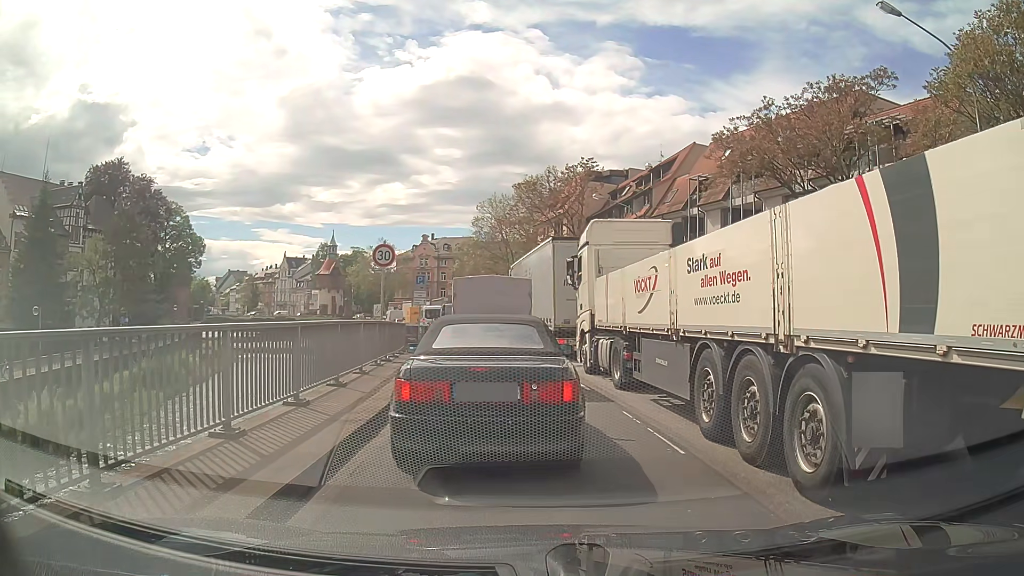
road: primary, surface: asphalt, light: Day
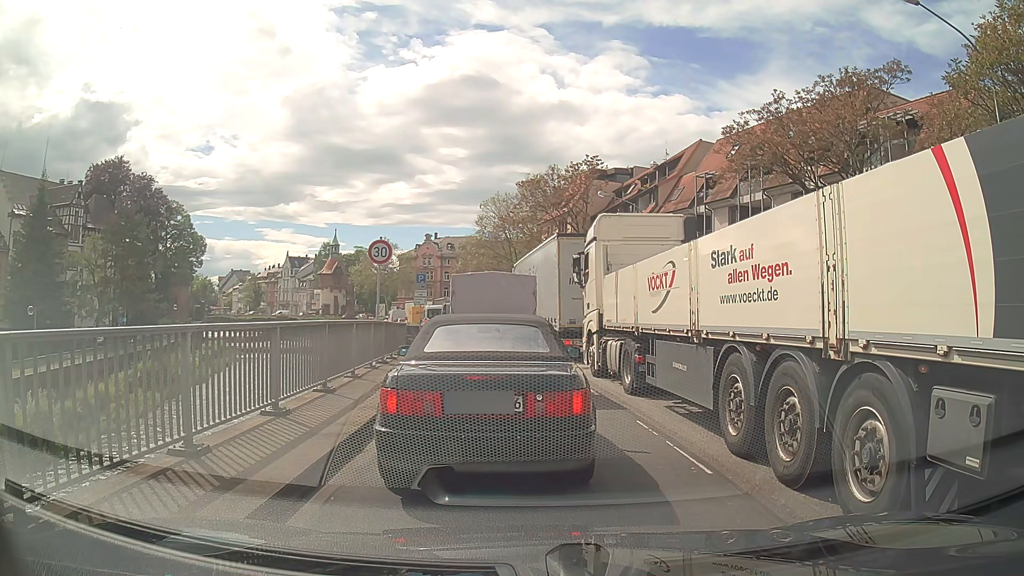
(0.0, +0.9) m; 0°
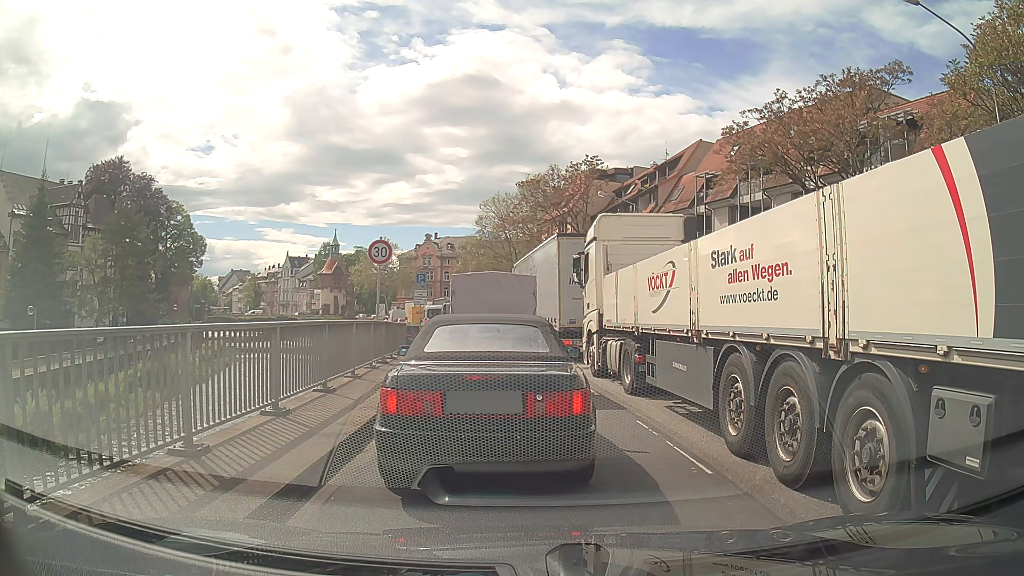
(0.0, 0.0) m; 0°
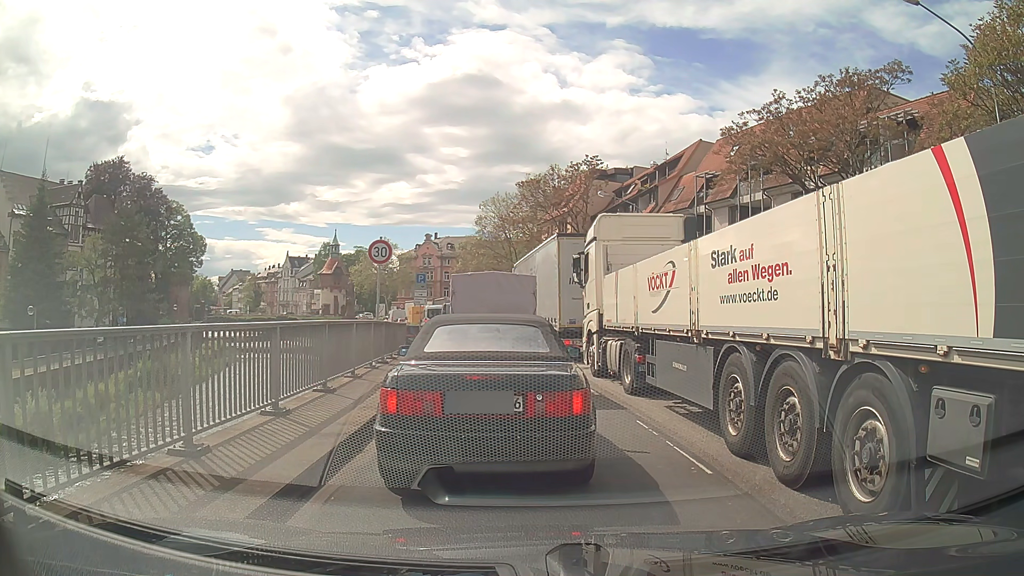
(0.0, 0.0) m; 0°
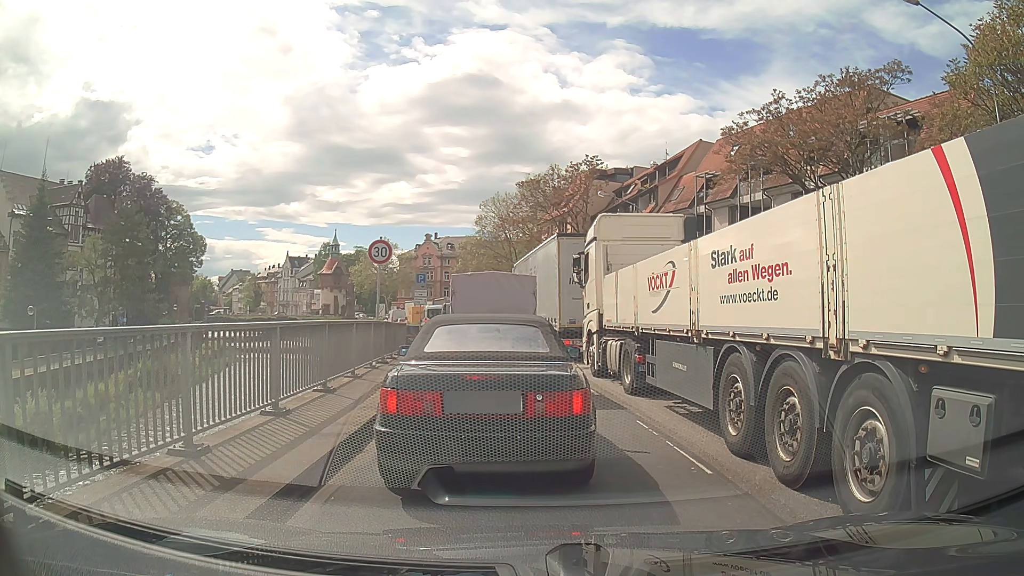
(0.0, 0.0) m; 0°
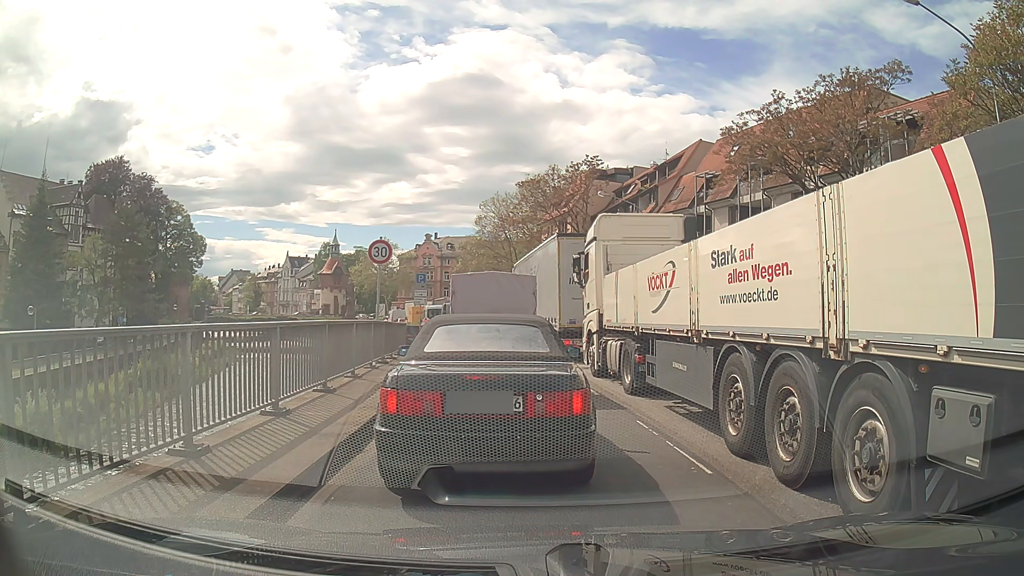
(0.0, 0.0) m; 0°
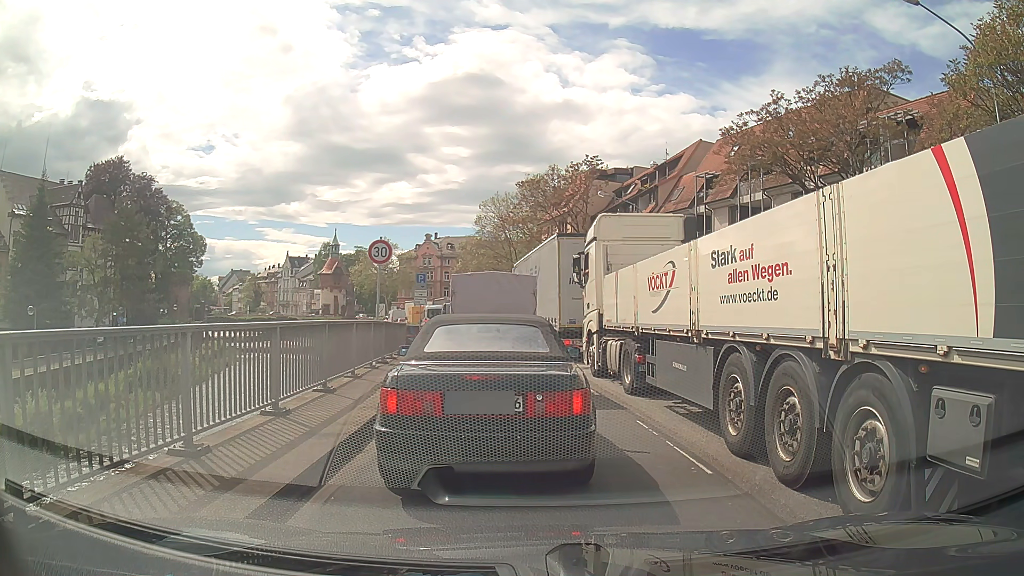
(0.0, 0.0) m; 0°
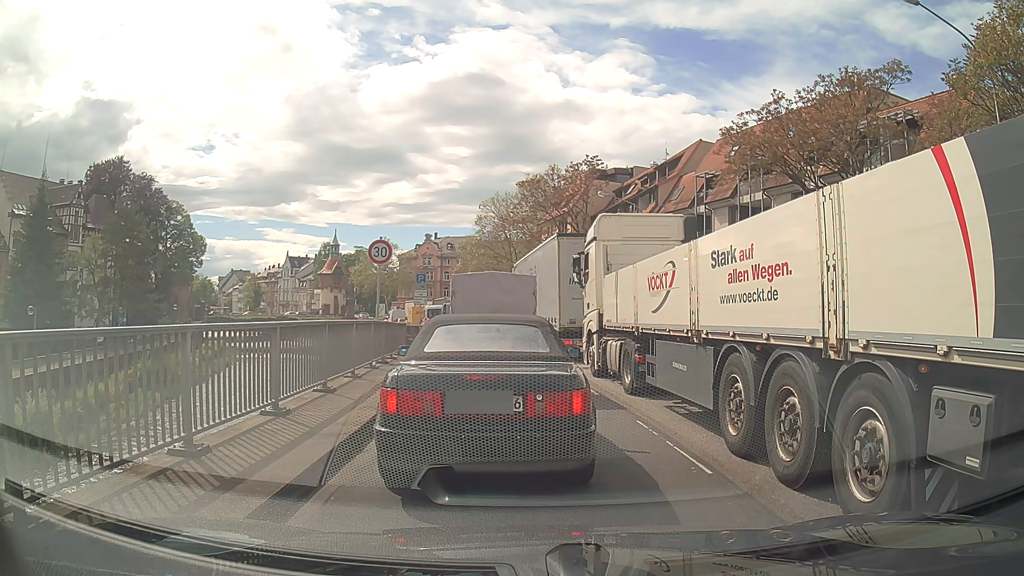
(0.0, 0.0) m; 0°
(-1, +10) (-3, +20) (-5, +30) (-7, +39) (-9, +49) (-12, +59) (-16, +68) (-19, +77) (-23, +87) (-27, +96) m
